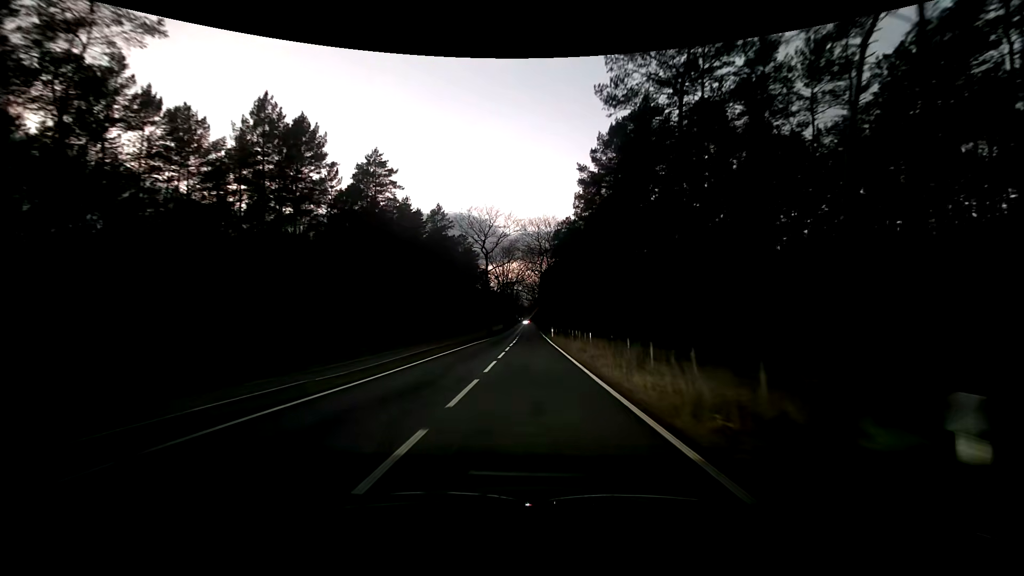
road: tertiary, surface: asphalt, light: Dusk
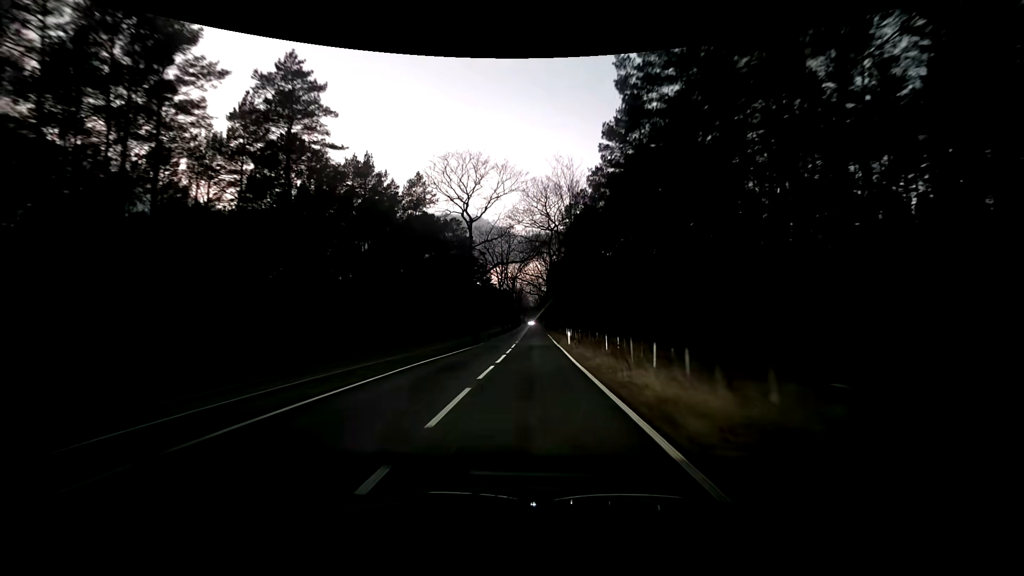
(0.0, +19.7) m; 0°
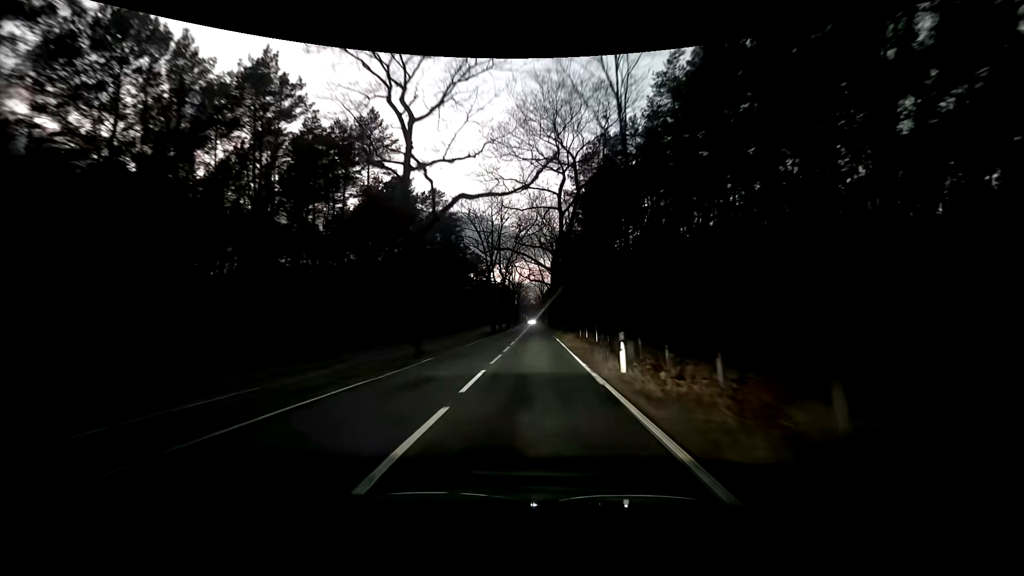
(-0.4, +20.9) m; -1°
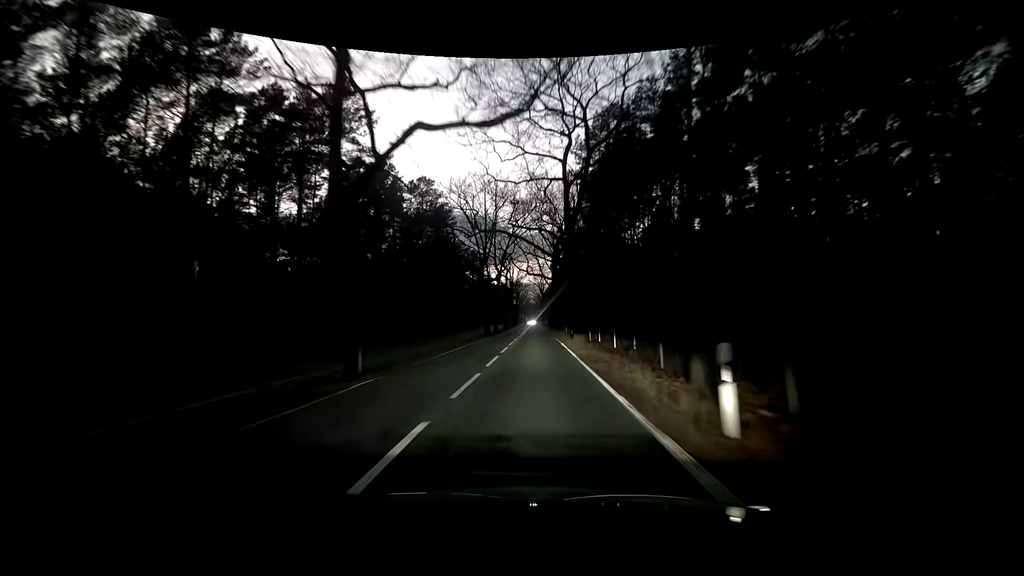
(+0.1, +7.2) m; 0°
(0, +10) (0, +20) (0, +30) (0, +40) (0, +50) (0, +60) (0, +70) (0, +80) (0, +90) (0, +100) m
